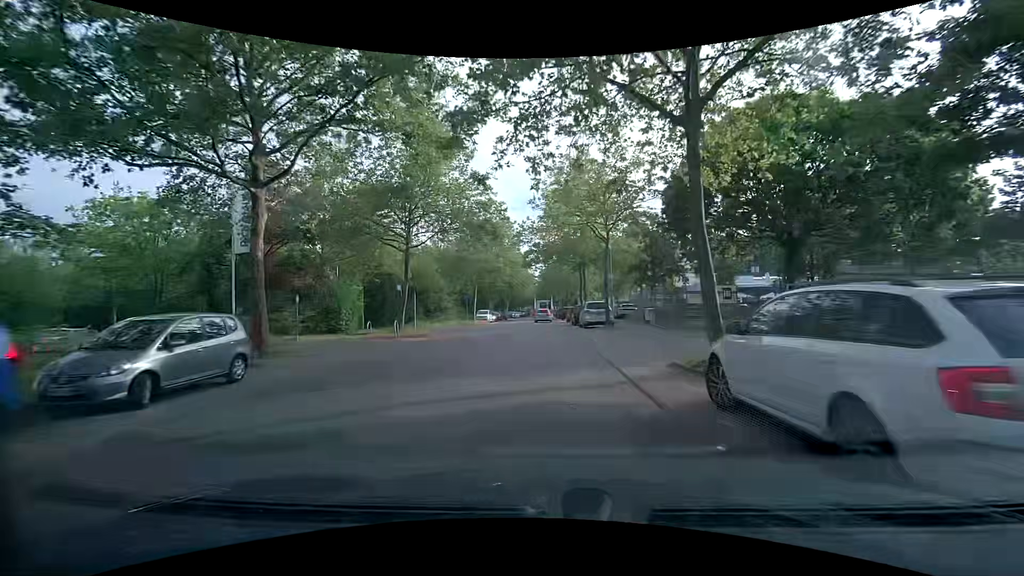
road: tertiary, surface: asphalt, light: Day
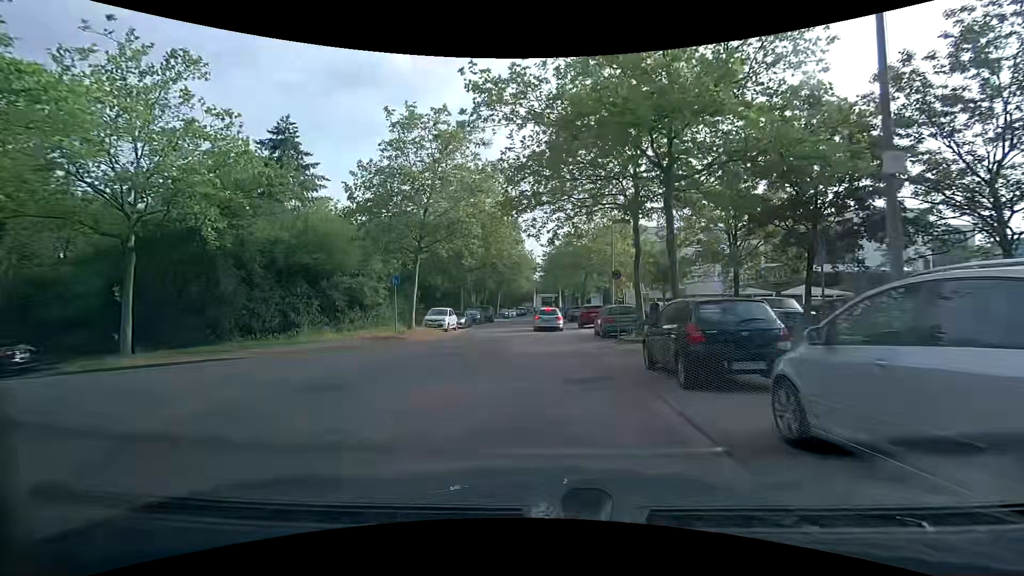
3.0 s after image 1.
(+0.3, +26.2) m; +1°
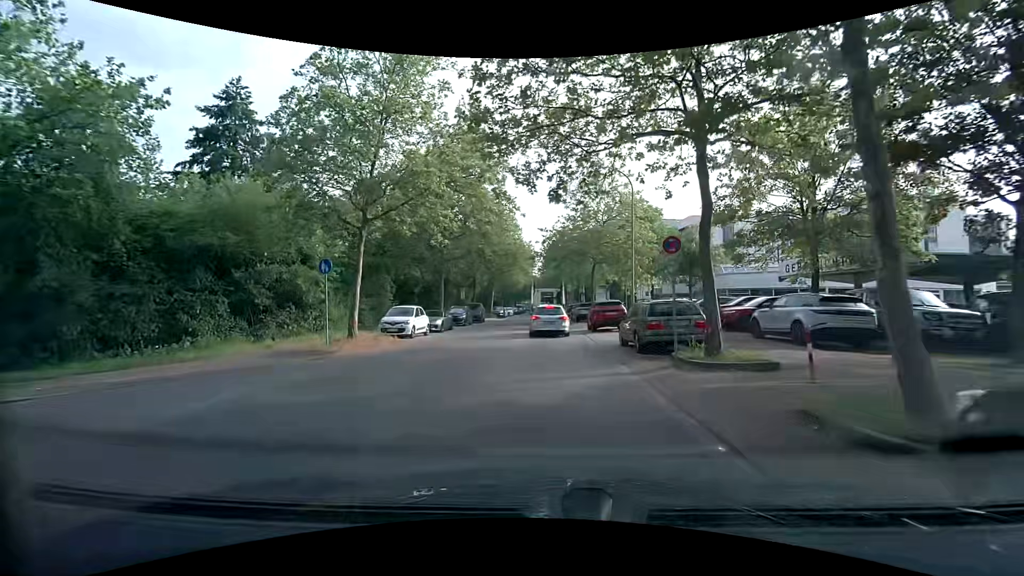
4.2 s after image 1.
(0.0, +8.2) m; 0°
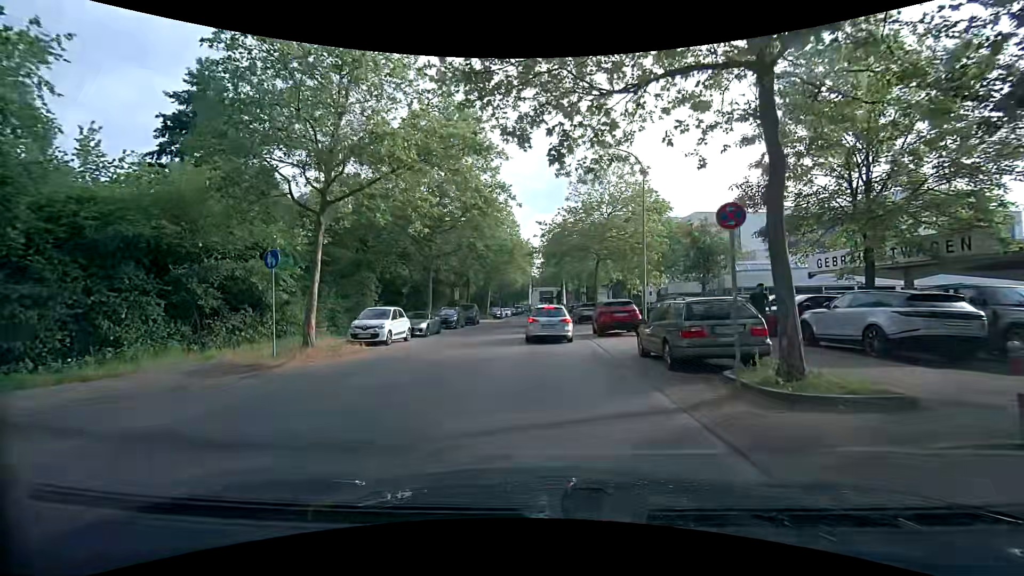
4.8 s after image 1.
(0.0, +3.4) m; +1°
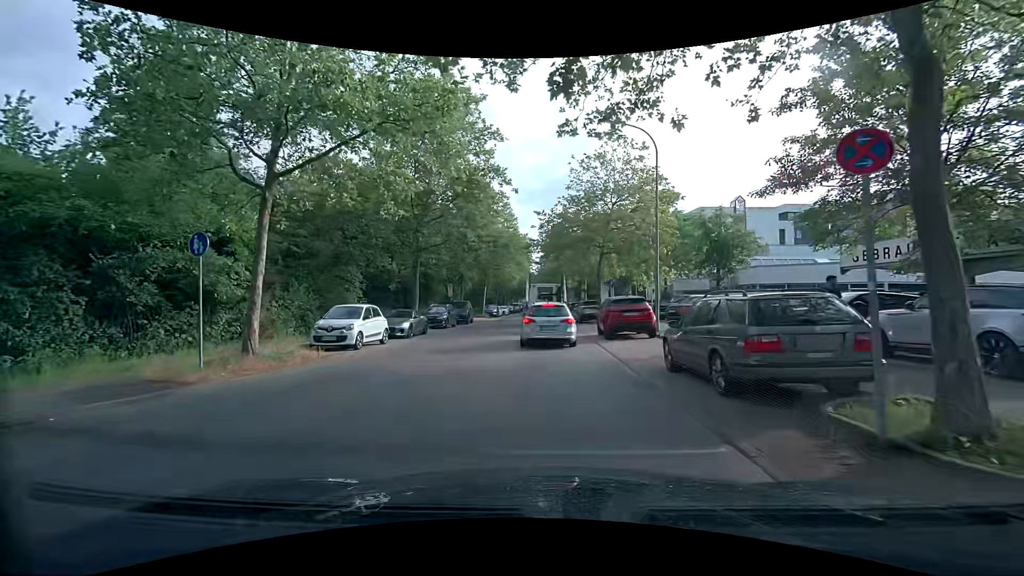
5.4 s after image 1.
(0.0, +3.0) m; 0°
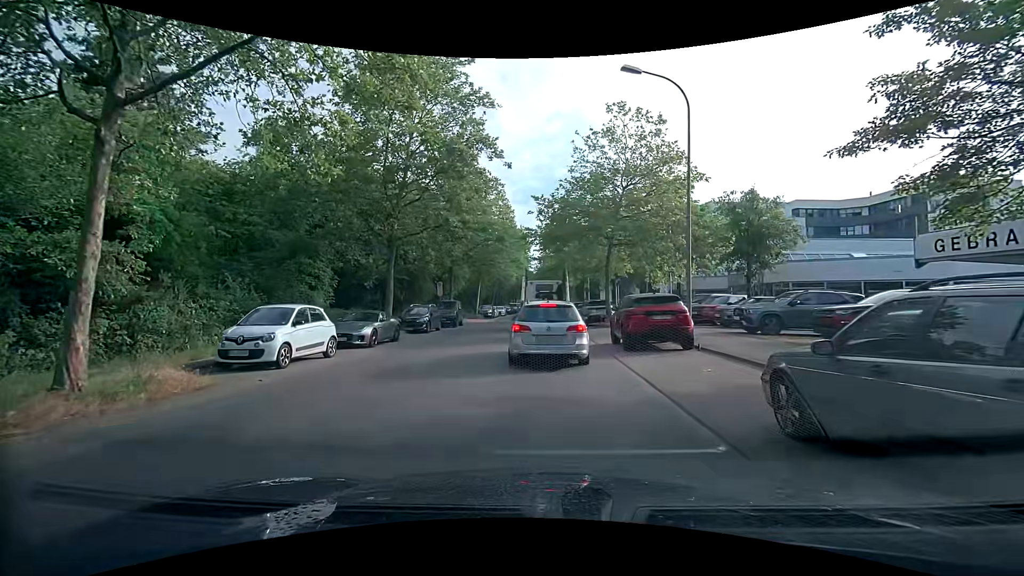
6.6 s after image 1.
(0.0, +4.6) m; +1°
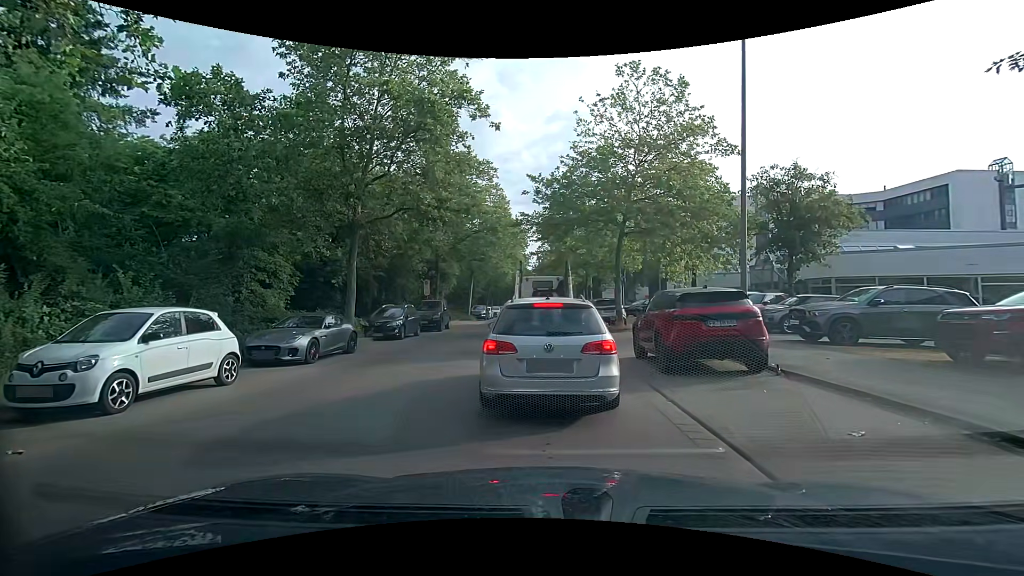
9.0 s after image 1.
(0.0, +4.4) m; 0°
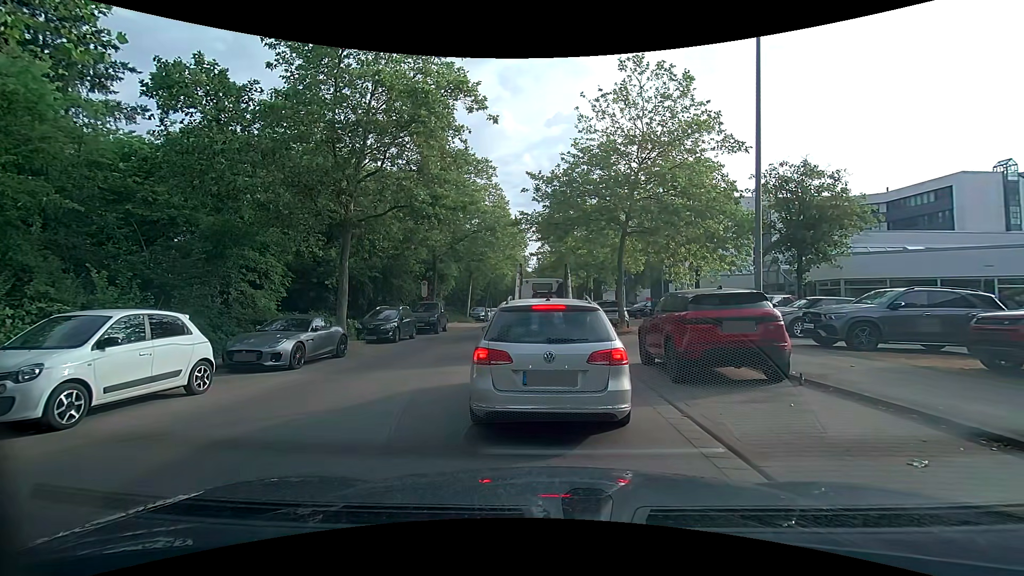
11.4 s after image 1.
(0.0, +0.8) m; 0°
